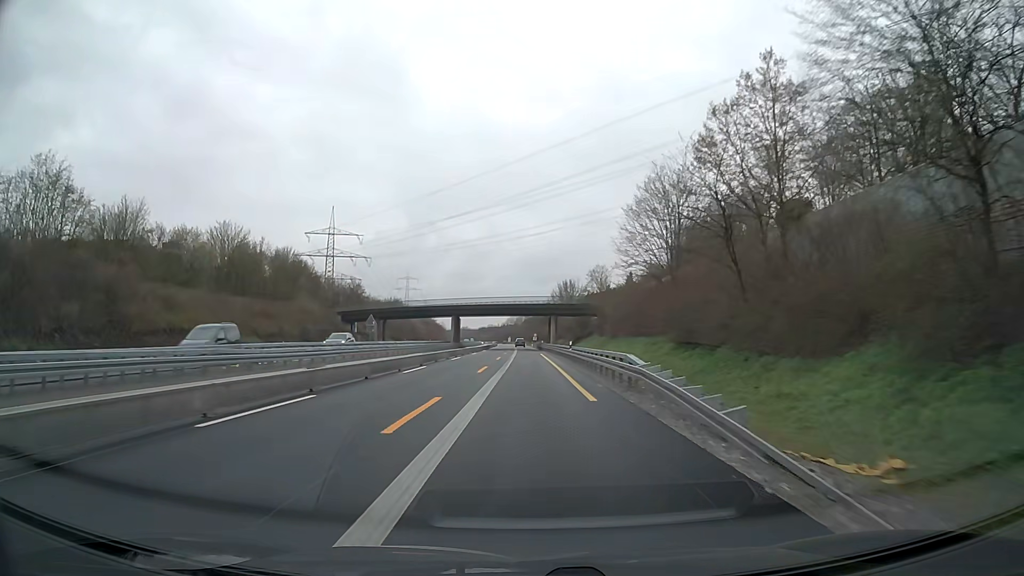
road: motorway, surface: asphalt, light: Day
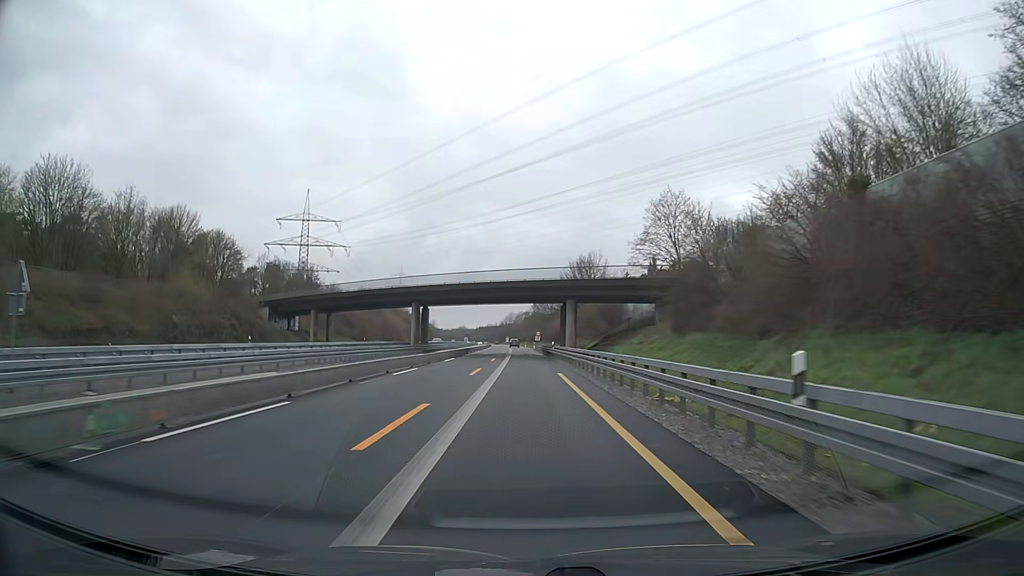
(0.0, +37.6) m; 0°
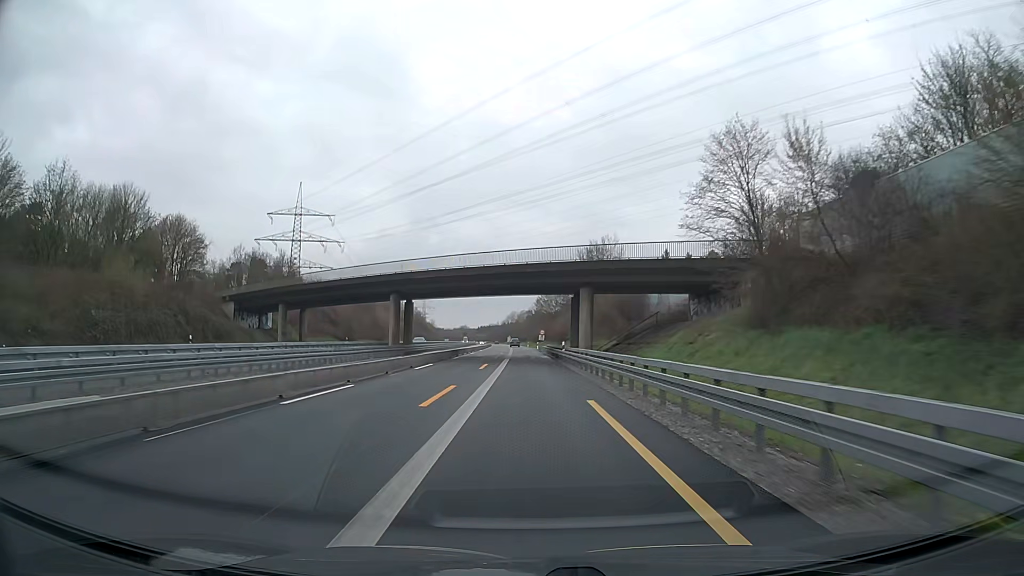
(0.0, +12.5) m; 0°
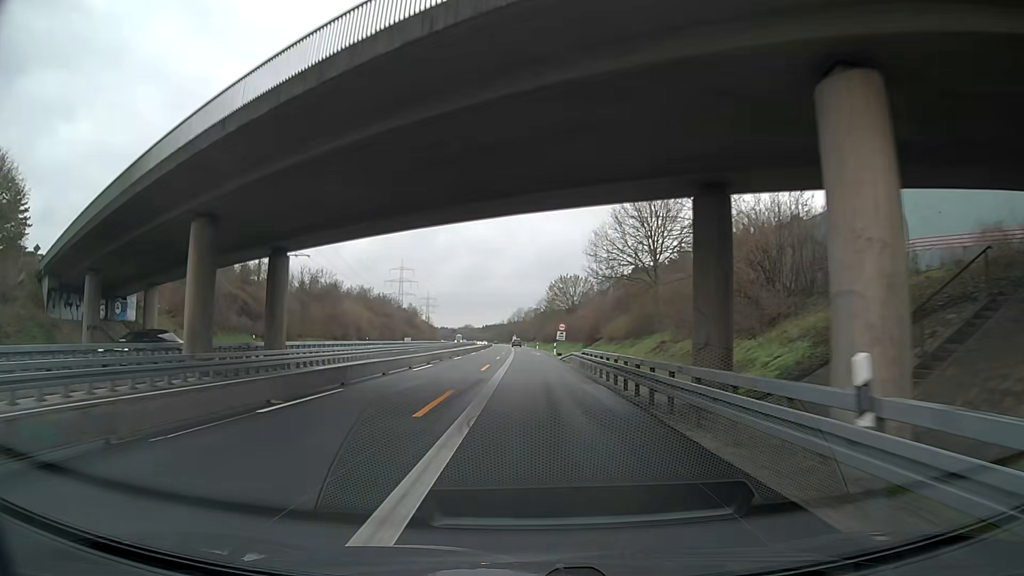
(-0.4, +37.6) m; -1°
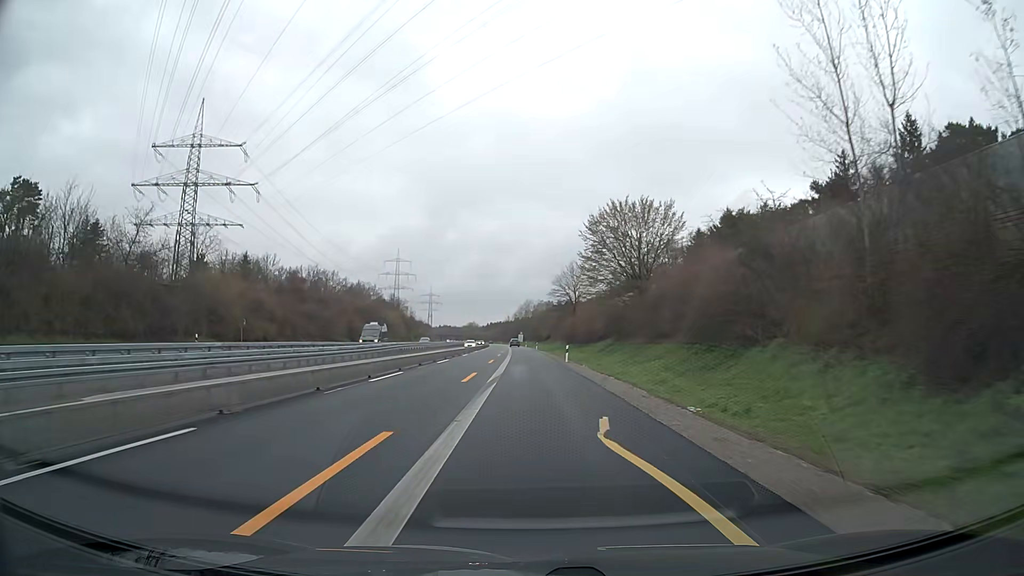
(-0.5, +62.7) m; -1°
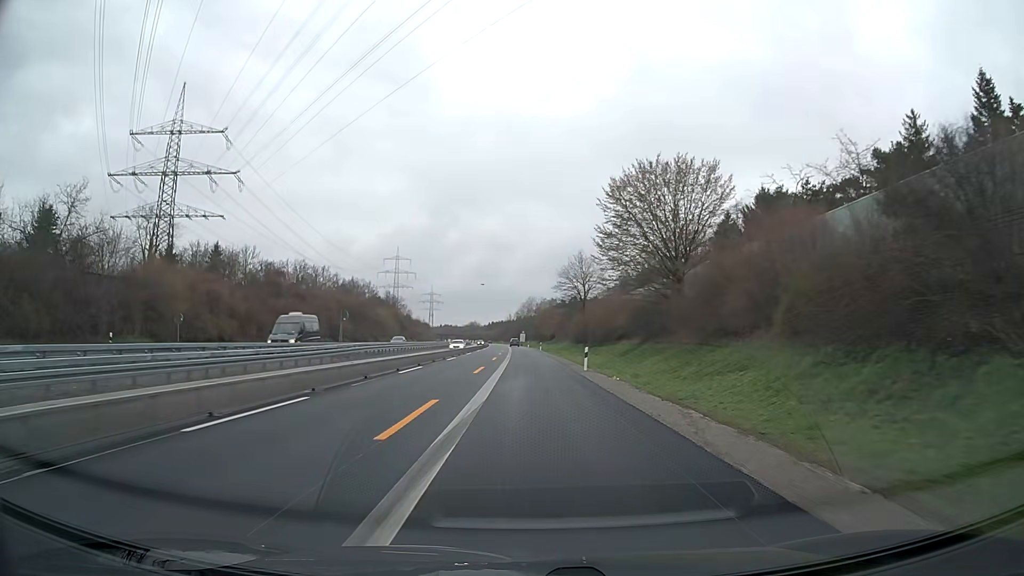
(0.0, +12.5) m; 0°
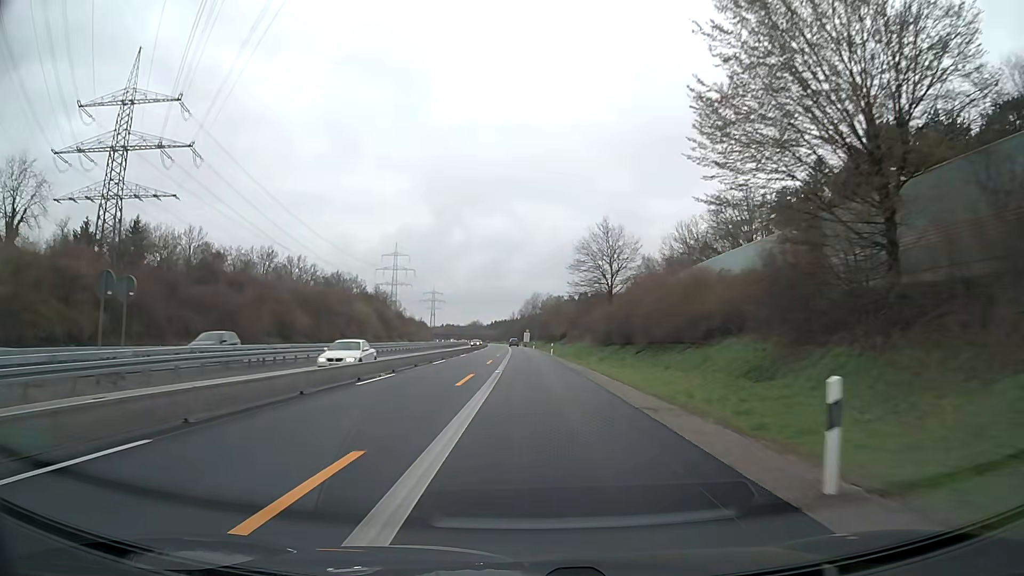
(0.0, +25.1) m; 0°
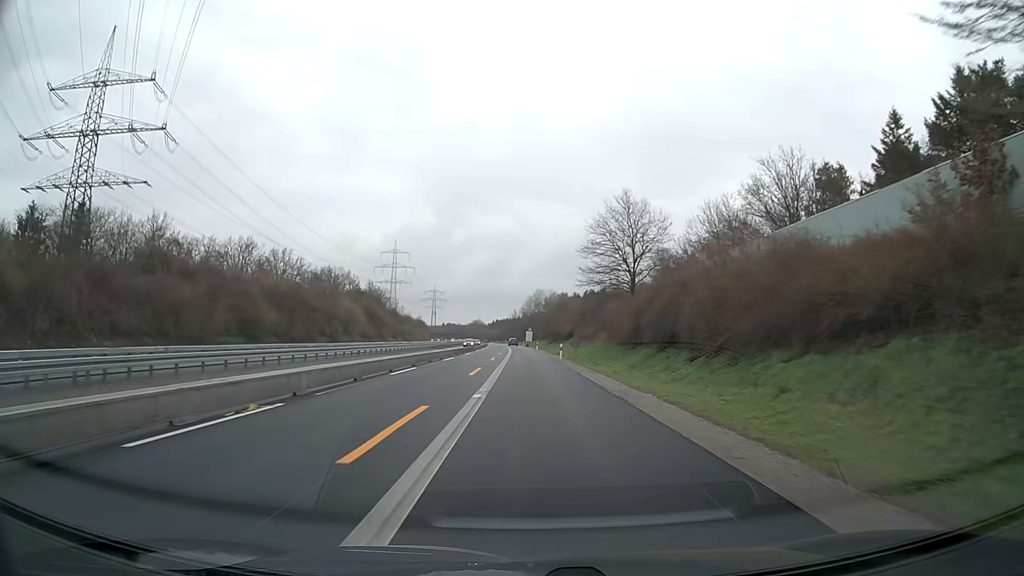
(0.0, +12.6) m; 0°
(0, +10) (0, +20) (0, +30) (0, +40) (0, +50) (0, +60) (-1, +70) (-1, +80) (-1, +90) (-1, +100) m
